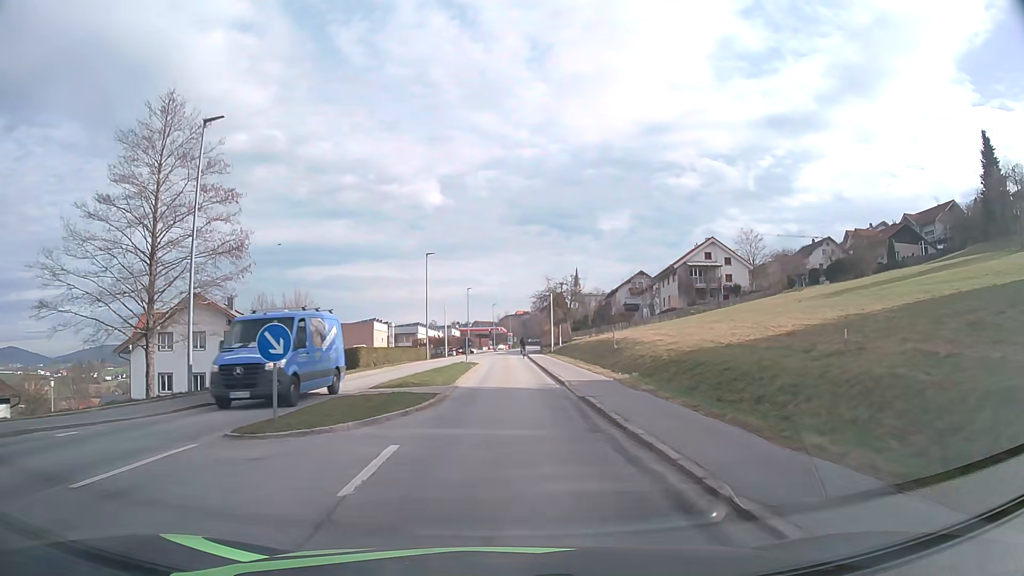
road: tertiary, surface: asphalt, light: Day
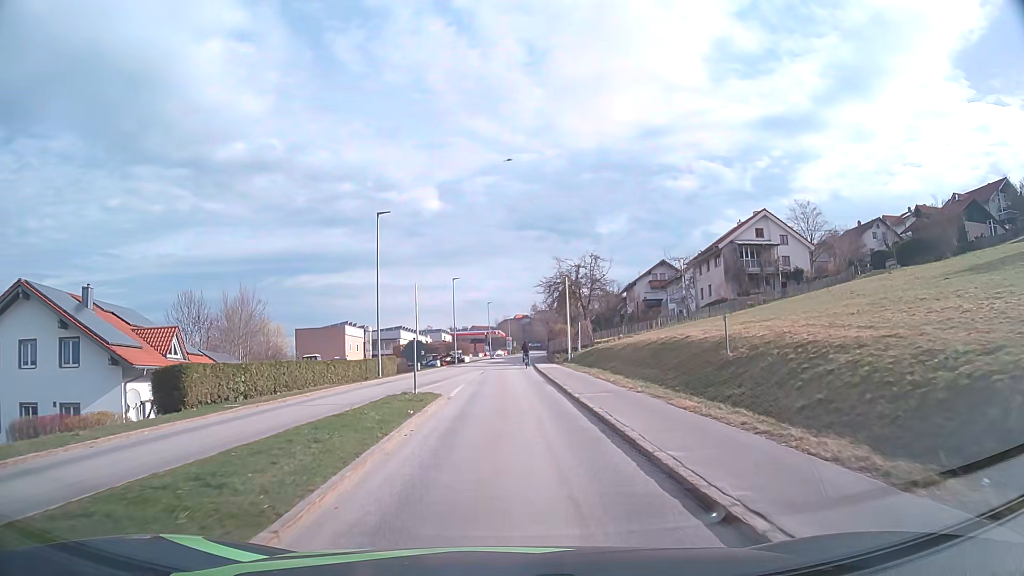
(+0.2, +19.5) m; 0°
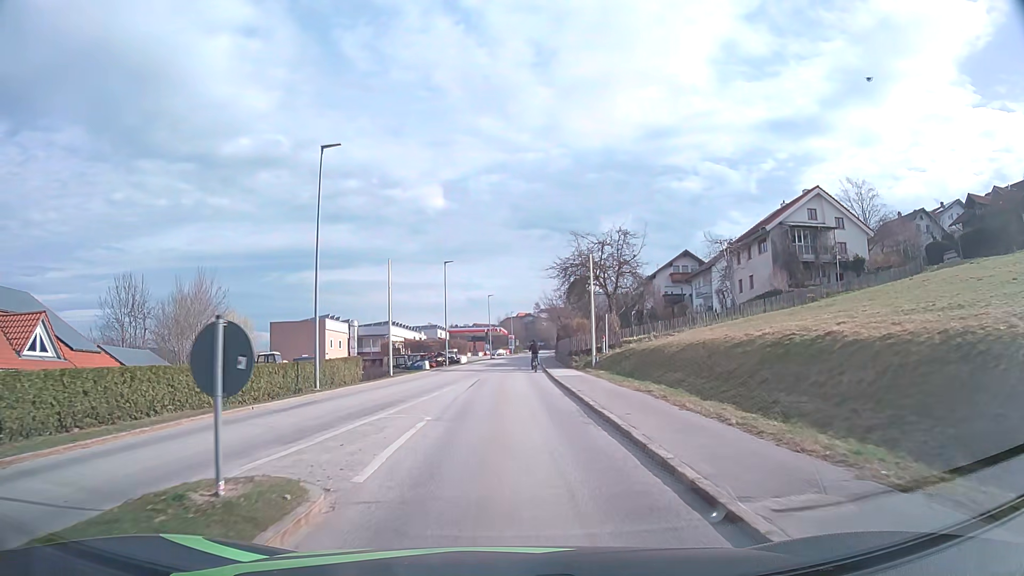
(0.0, +11.8) m; 0°
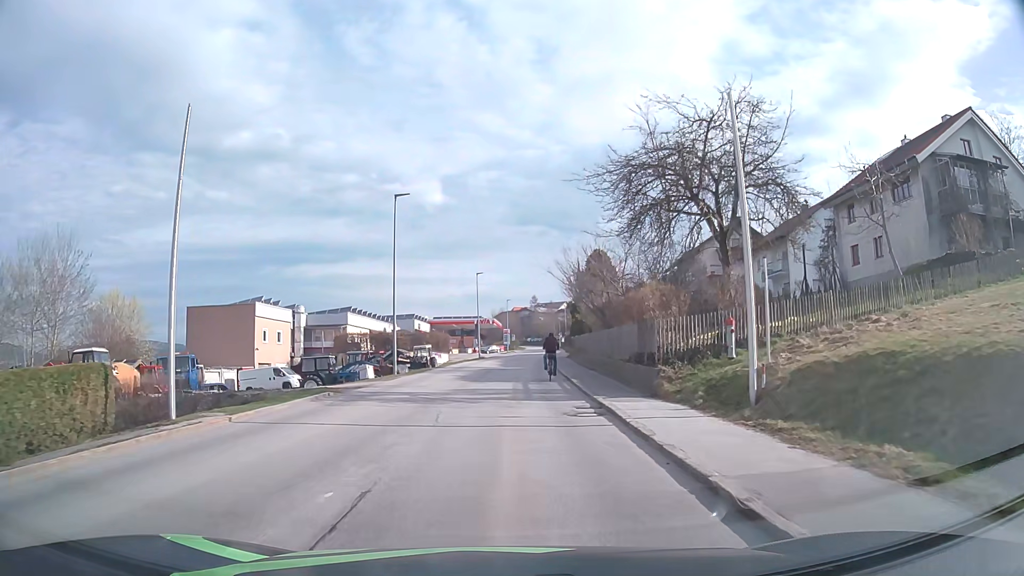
(+0.1, +23.1) m; 0°
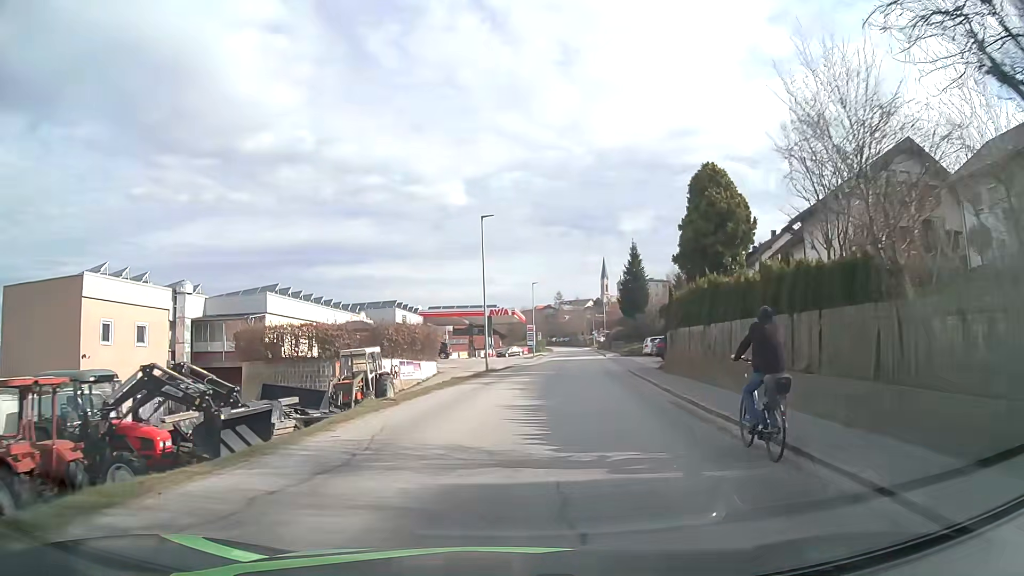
(-0.3, +30.6) m; -2°
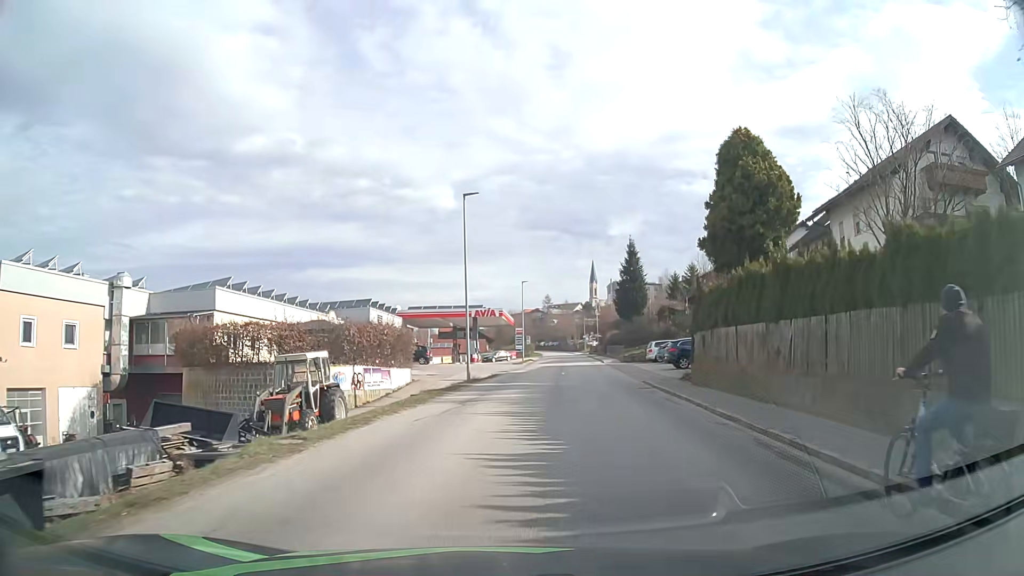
(0.0, +6.4) m; +1°
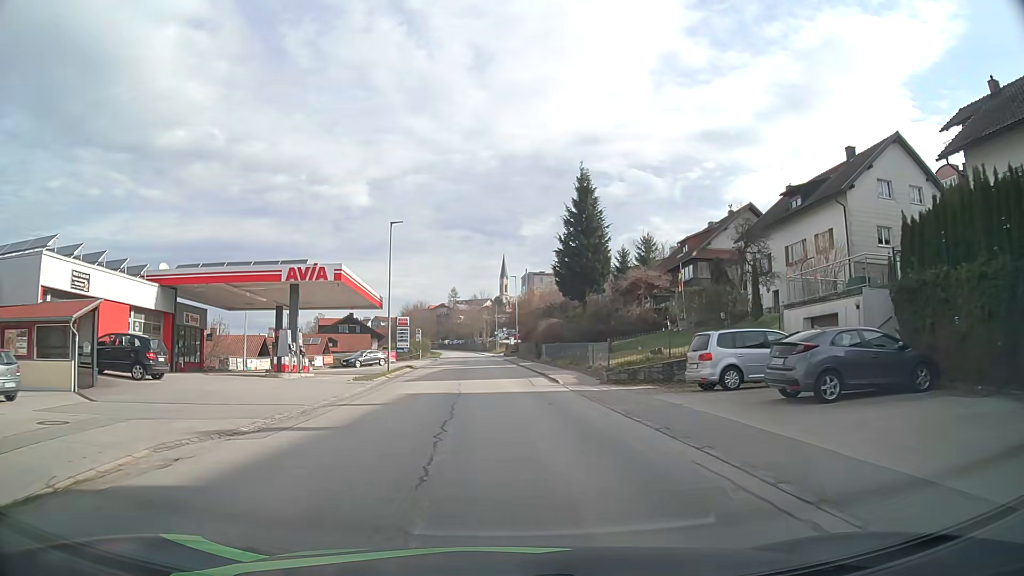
(+3.1, +32.8) m; +8°
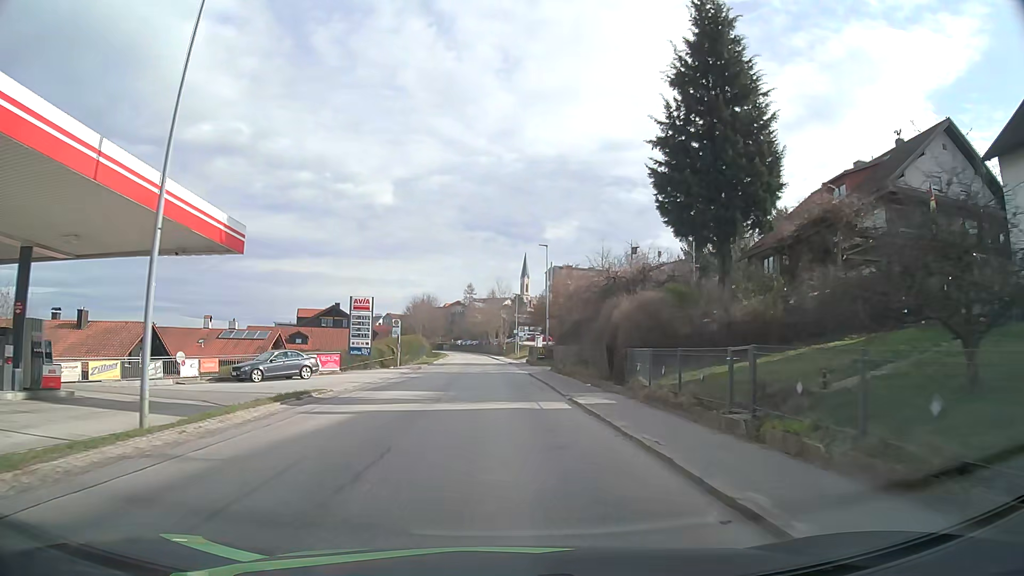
(-0.3, +27.4) m; -2°
(0, +10) (0, +20) (-1, +30) (-1, +40) (-1, +50) (-1, +60) (-2, +70) (-2, +80) (-3, +90) (-4, +100) m
